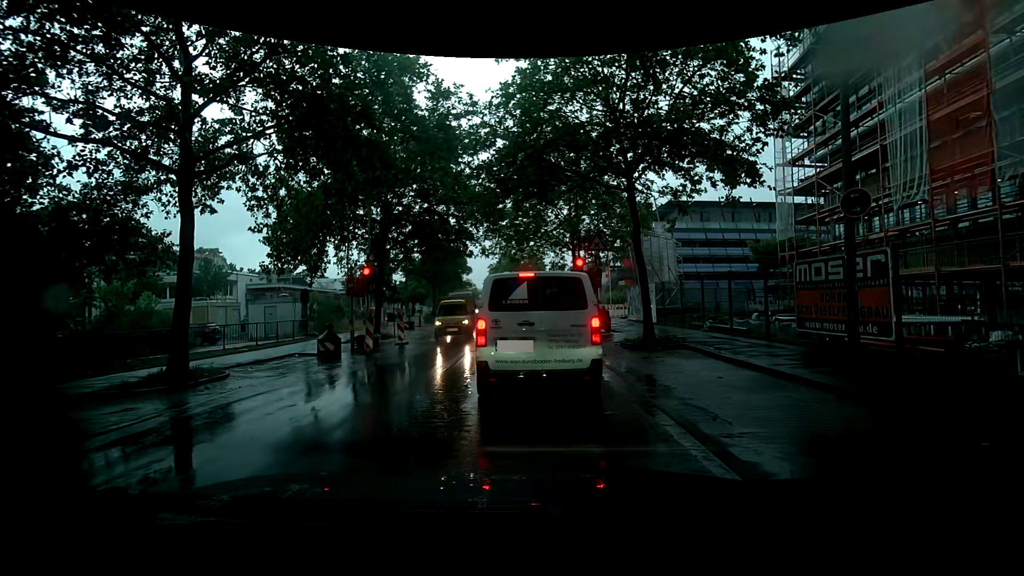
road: tertiary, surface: asphalt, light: Day
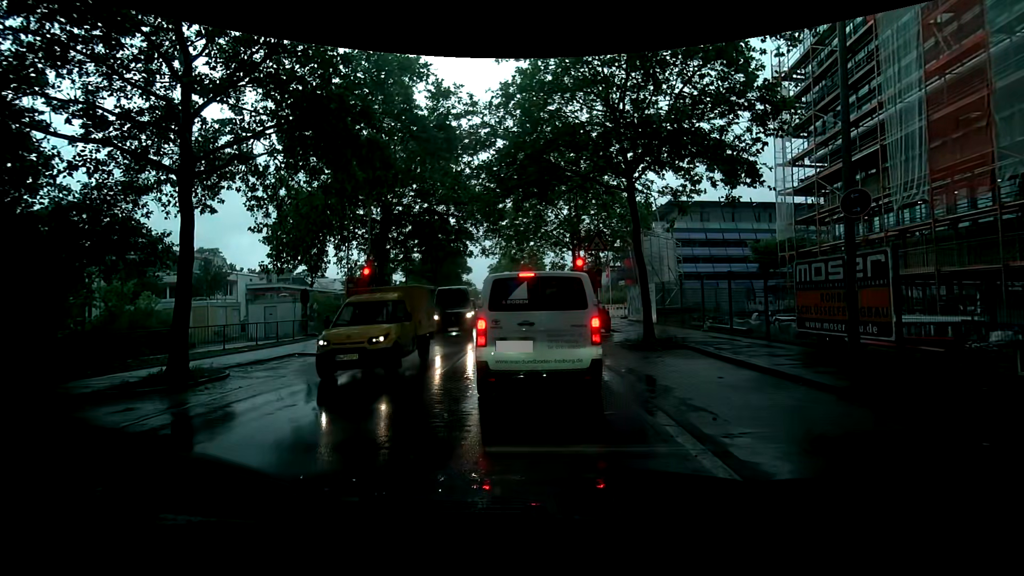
(0.0, 0.0) m; 0°
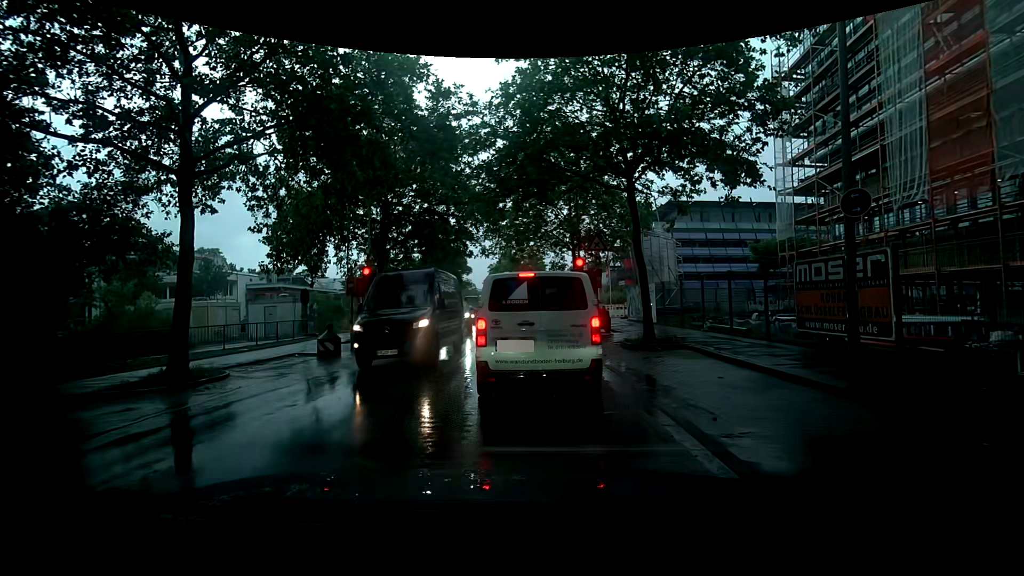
(0.0, 0.0) m; 0°
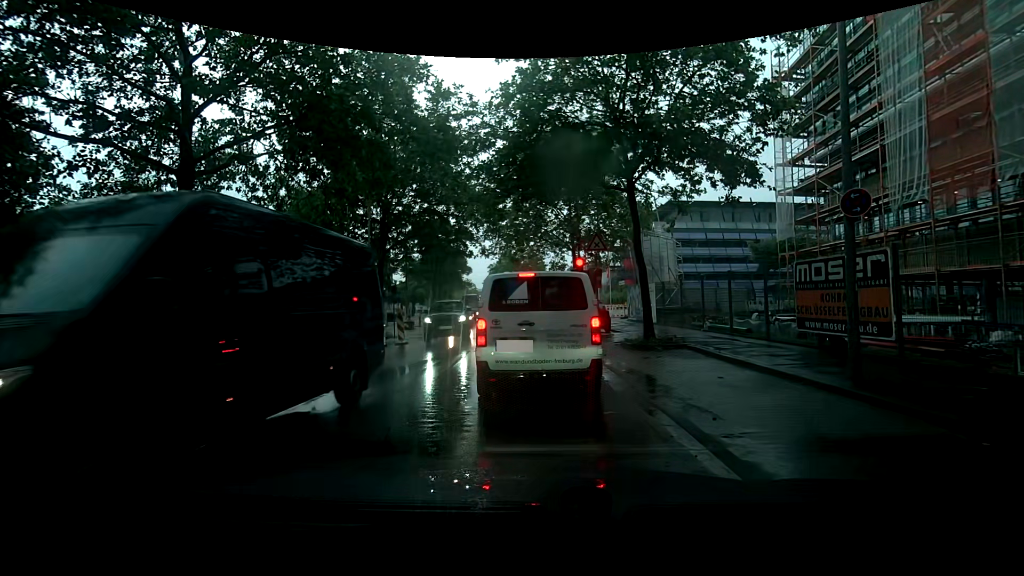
(0.0, 0.0) m; 0°
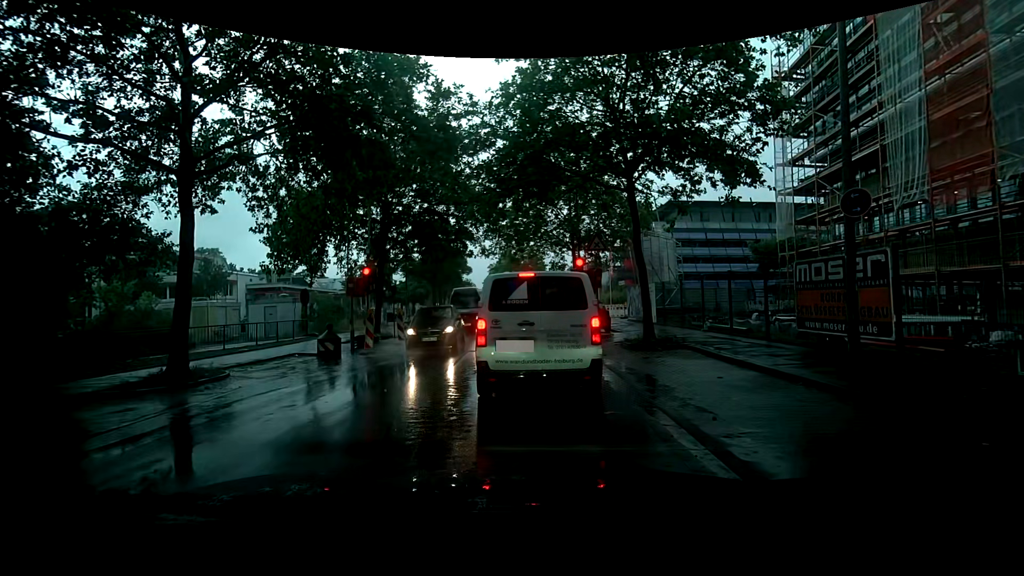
(0.0, 0.0) m; 0°
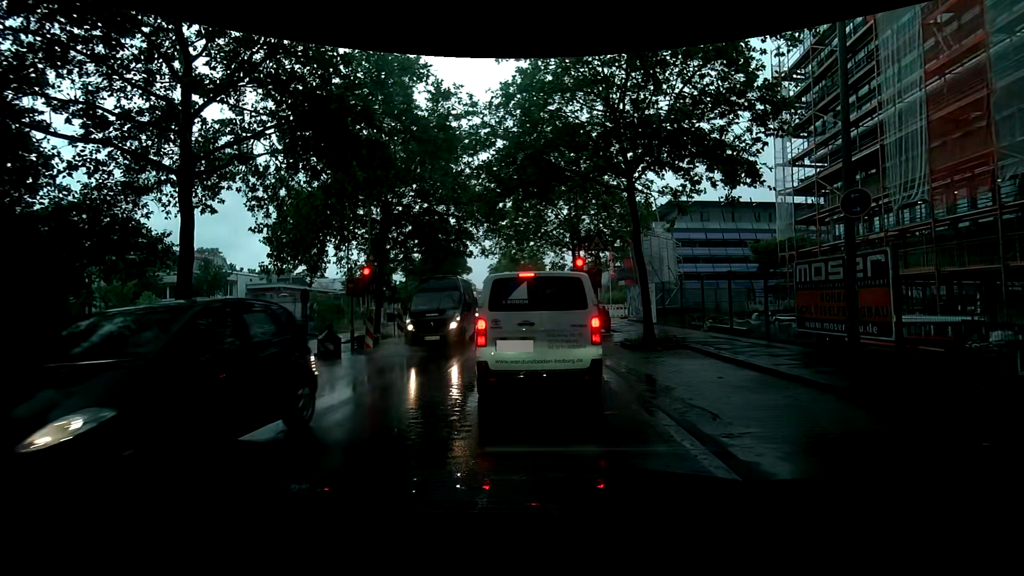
(0.0, 0.0) m; 0°
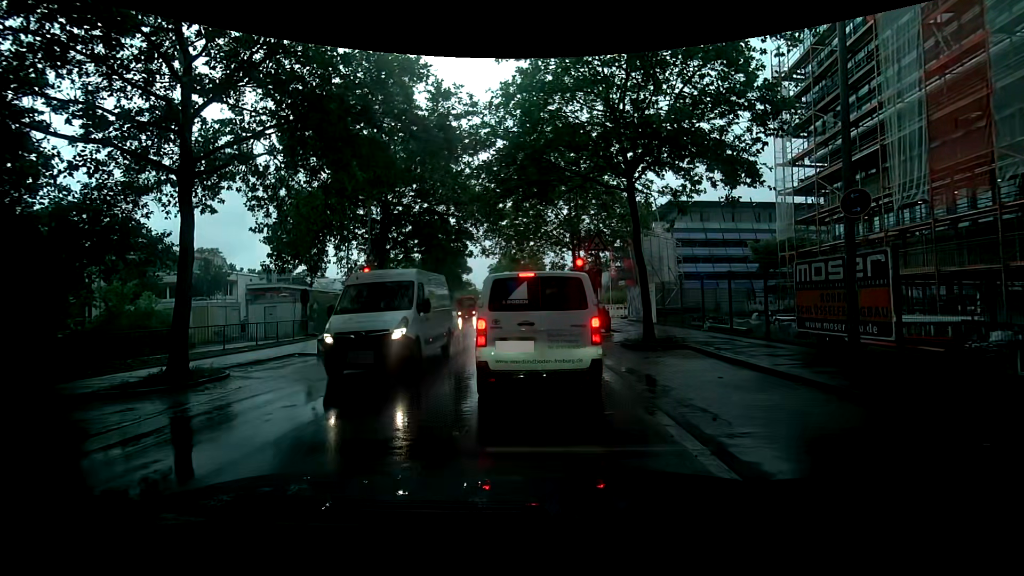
(0.0, 0.0) m; 0°
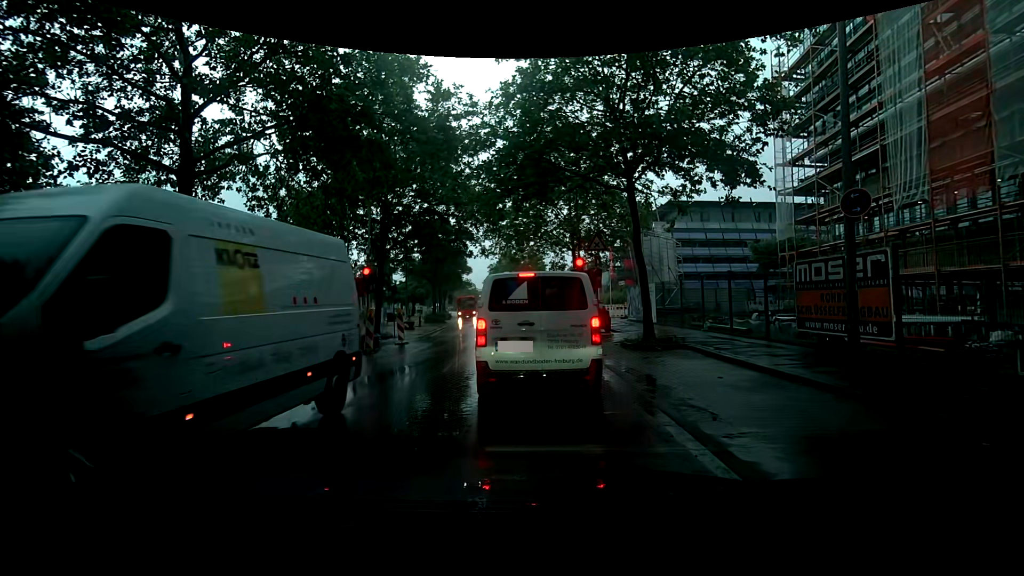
(0.0, 0.0) m; 0°
